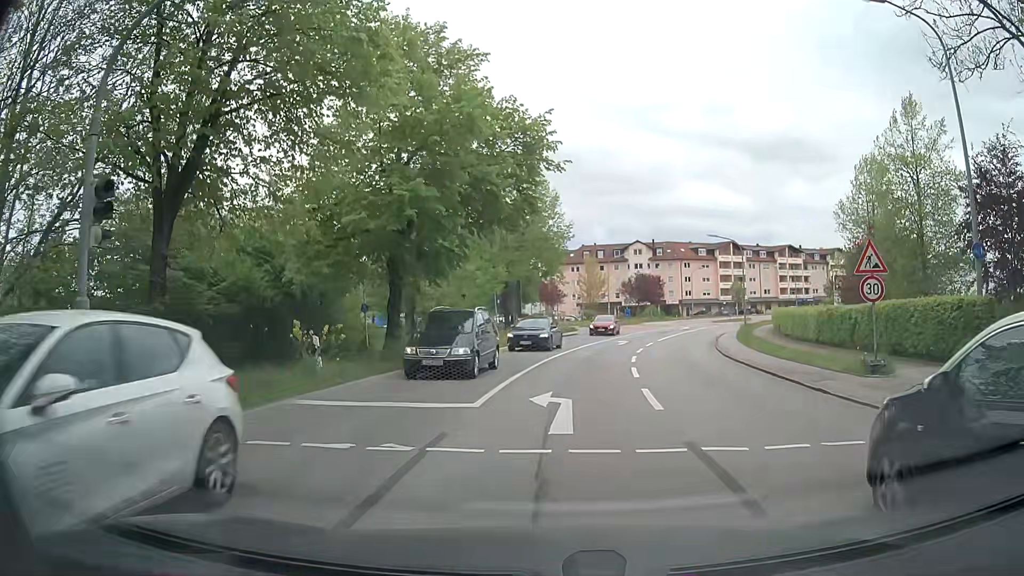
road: secondary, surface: asphalt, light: Day
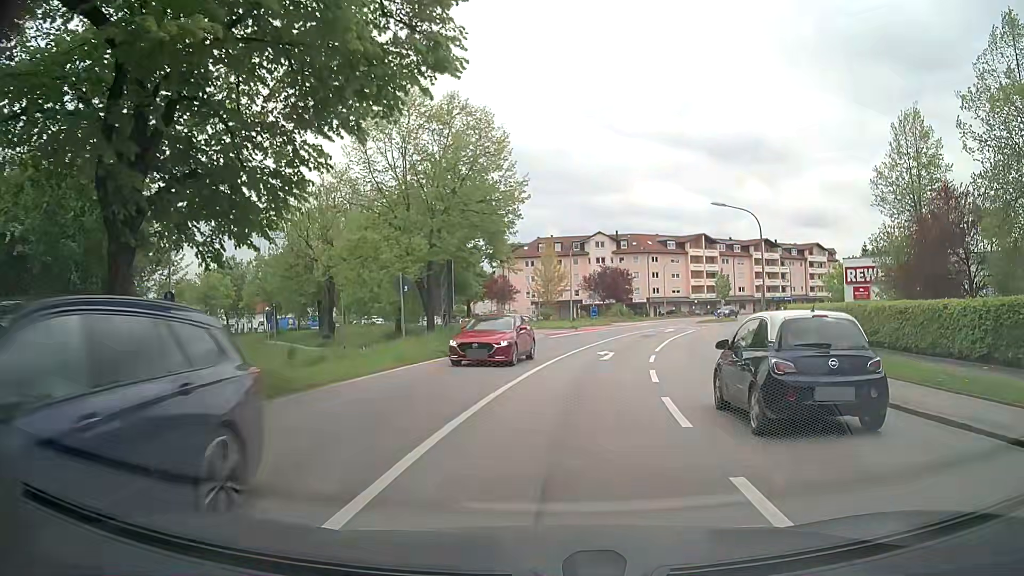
(+0.8, +14.4) m; +6°
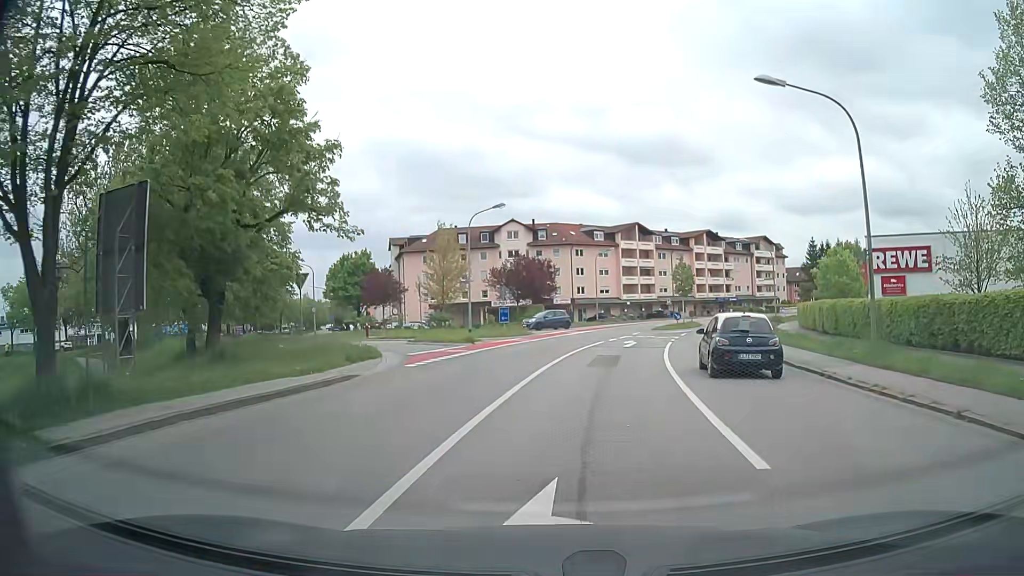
(+1.1, +20.8) m; +7°
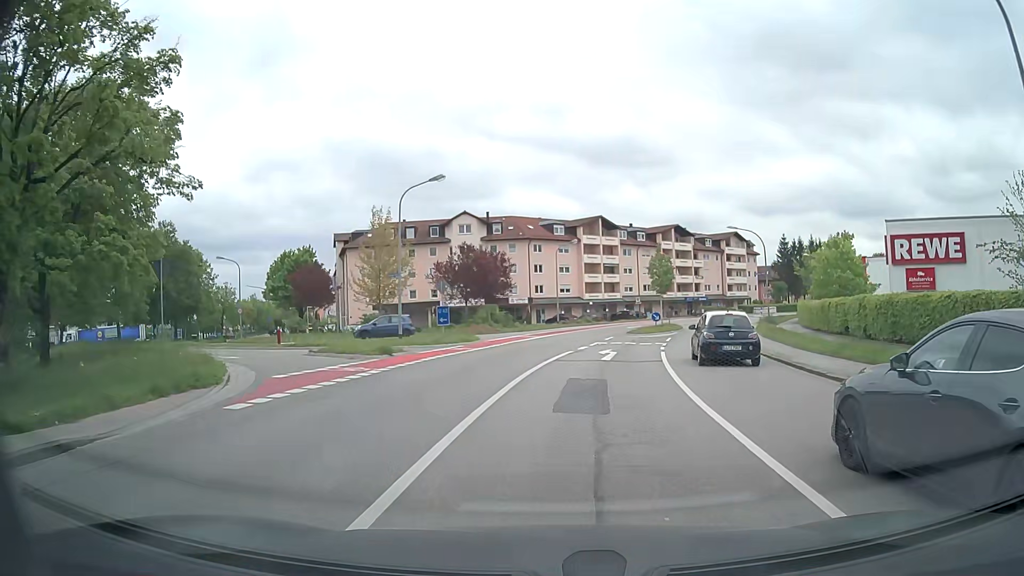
(+0.2, +8.6) m; +3°
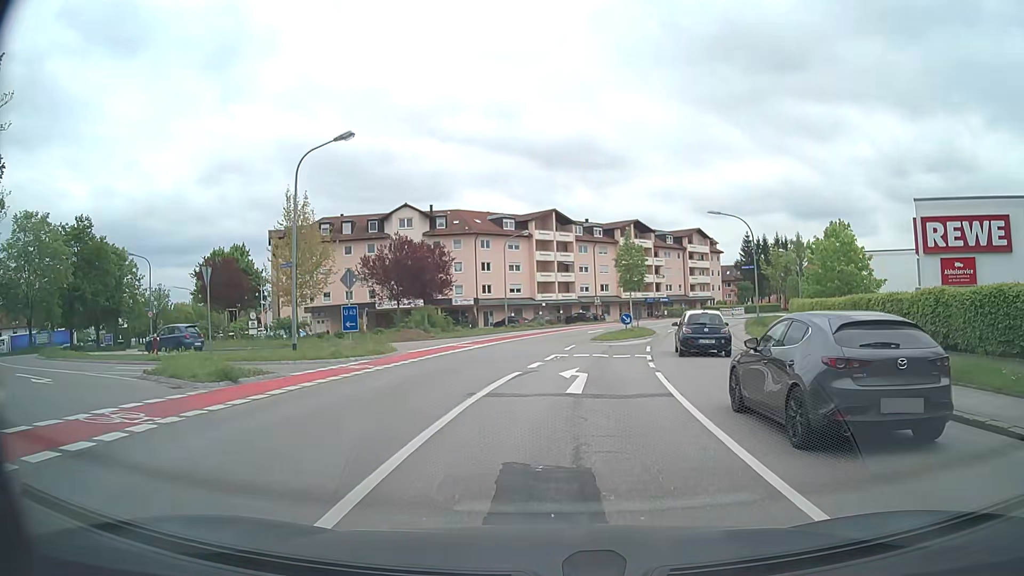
(+0.3, +8.2) m; +4°
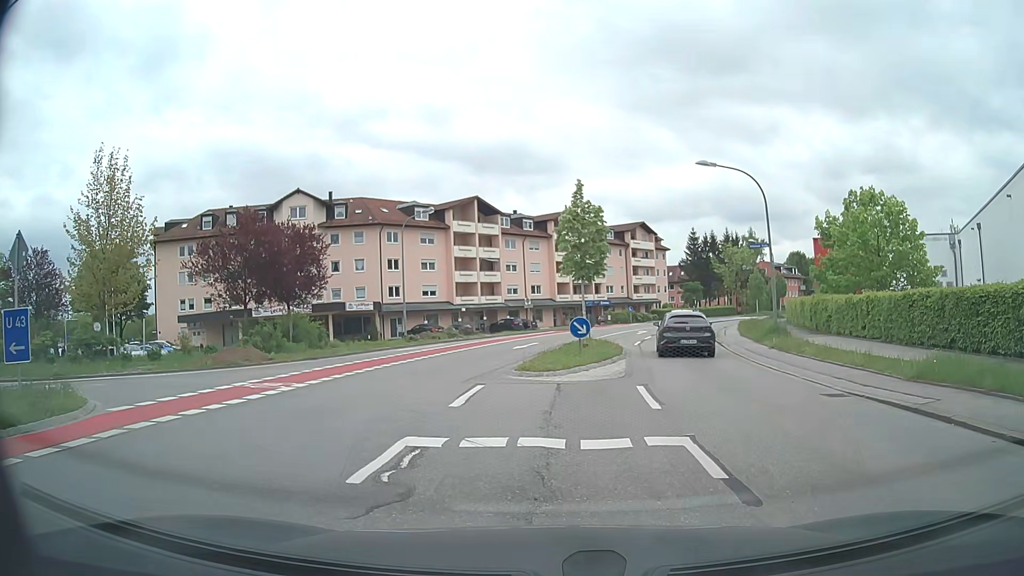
(+0.9, +14.2) m; +7°
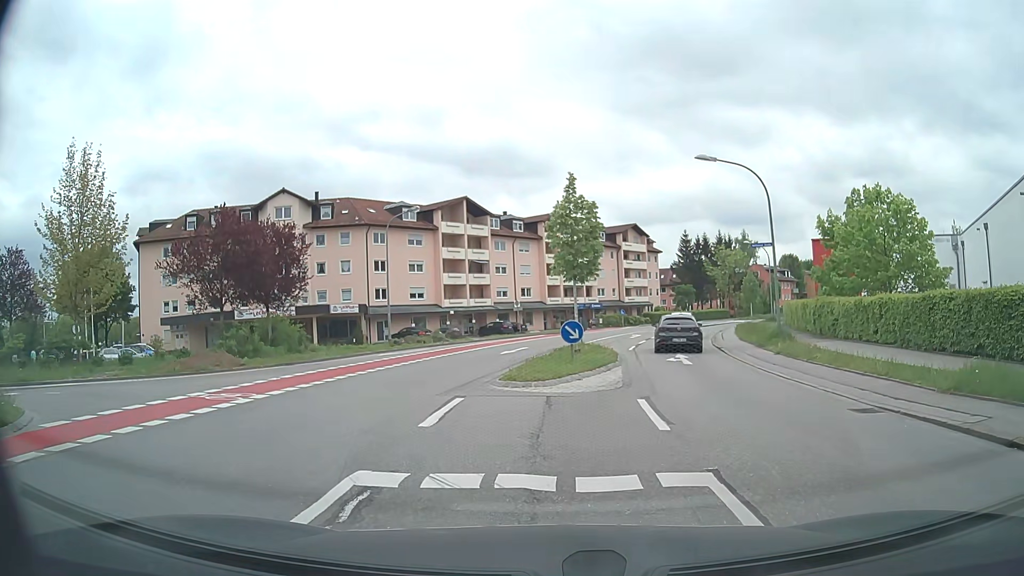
(0.0, +1.6) m; +1°
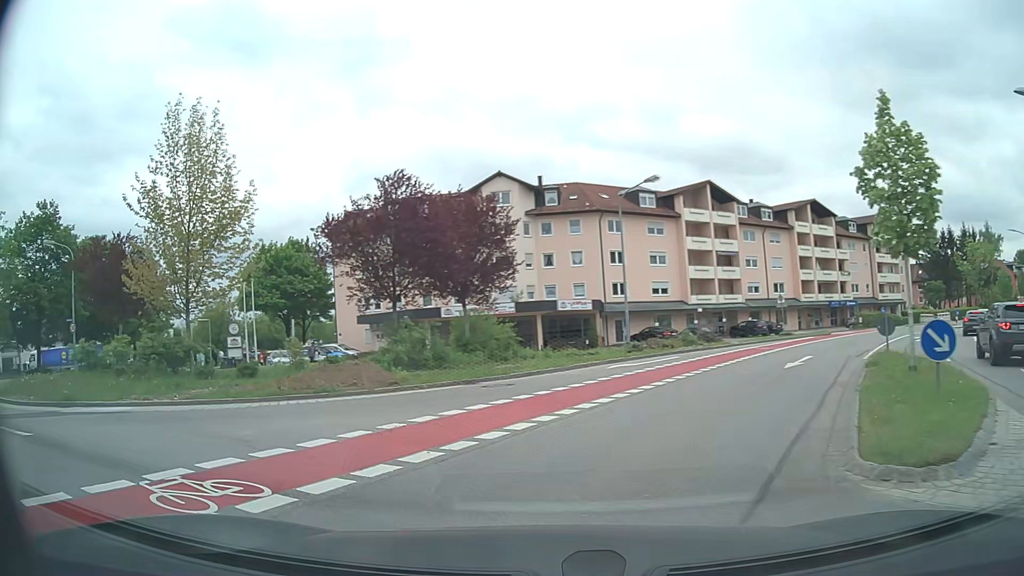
(-1.1, +8.2) m; -20°
(-5, +8) (-14, +12) (-22, +17) (-28, +26) (-31, +35) (-34, +45) (-35, +55) (-37, +64) (-39, +74) (-41, +84) m
